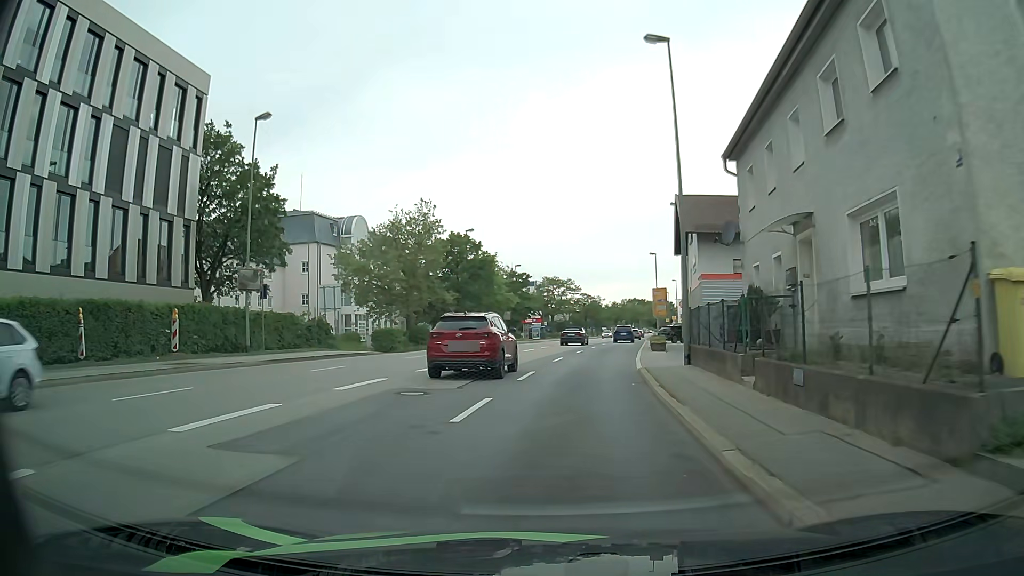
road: primary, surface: asphalt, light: Day
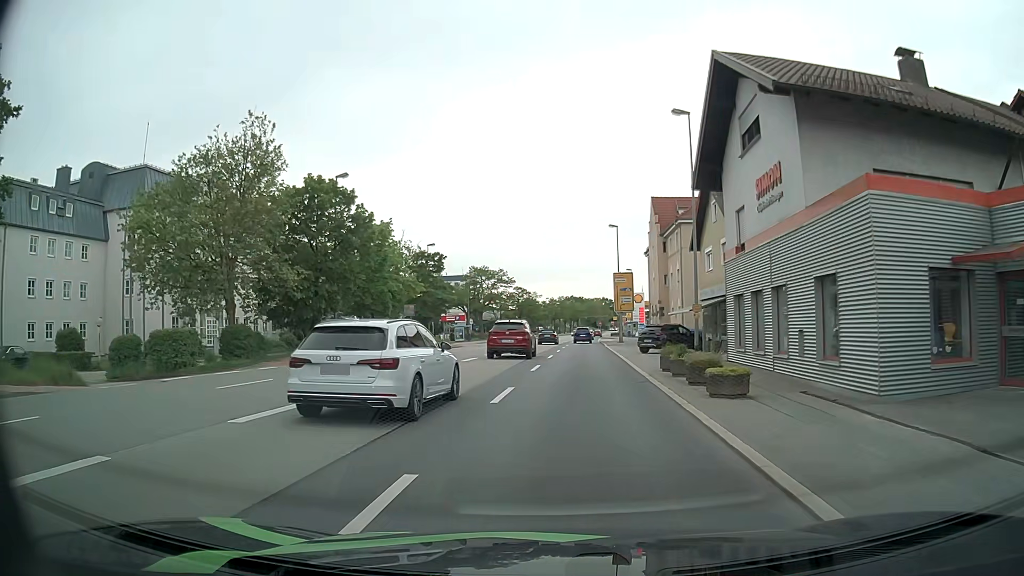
(+0.9, +22.5) m; +5°
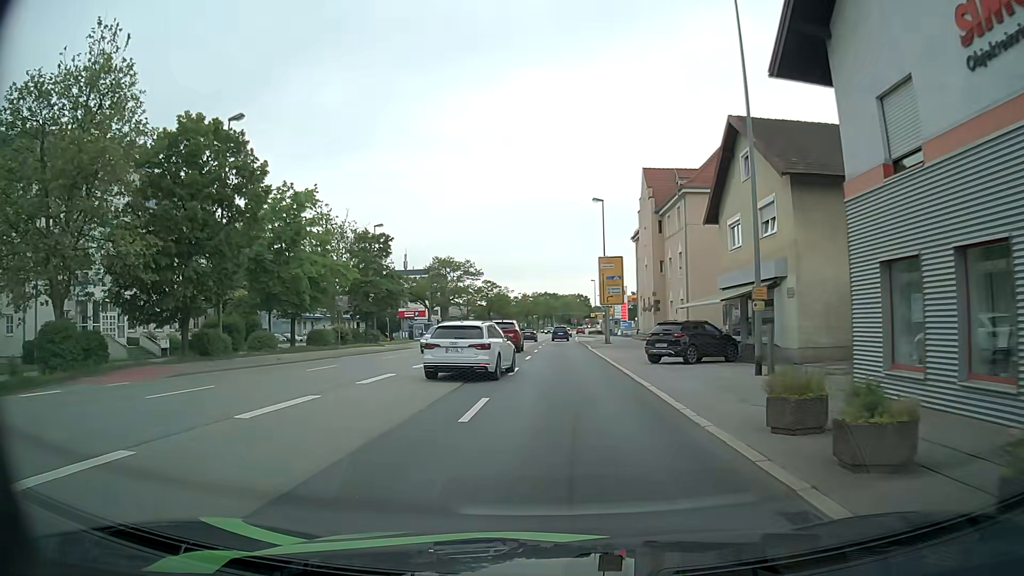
(+0.3, +11.5) m; +3°
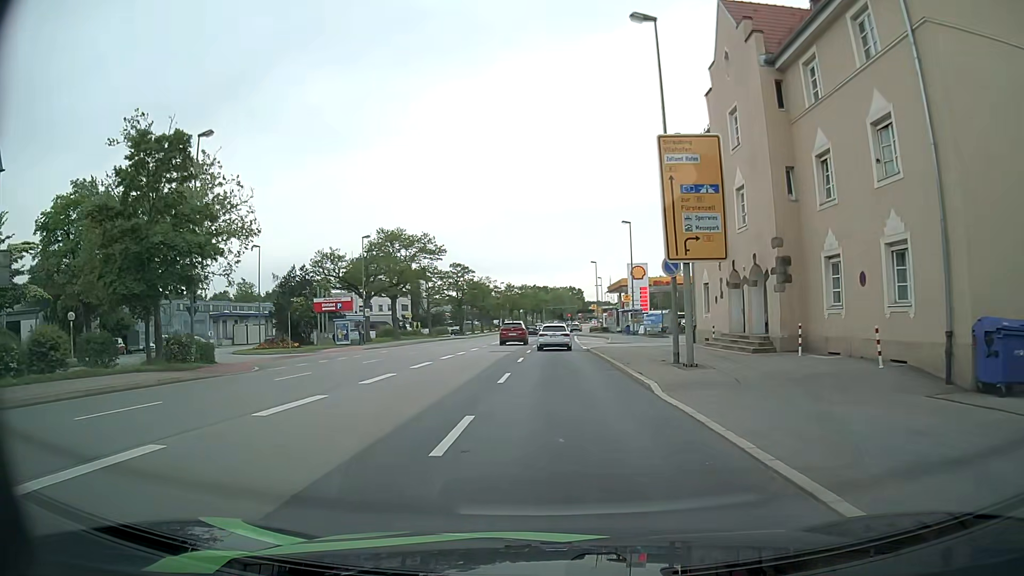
(+0.1, +29.4) m; 0°
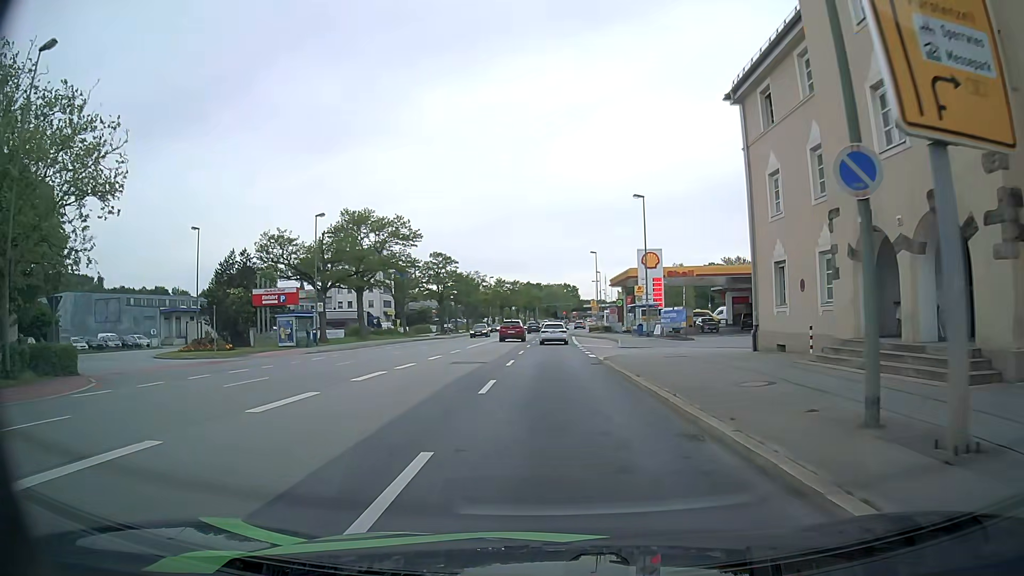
(+0.1, +11.9) m; +1°
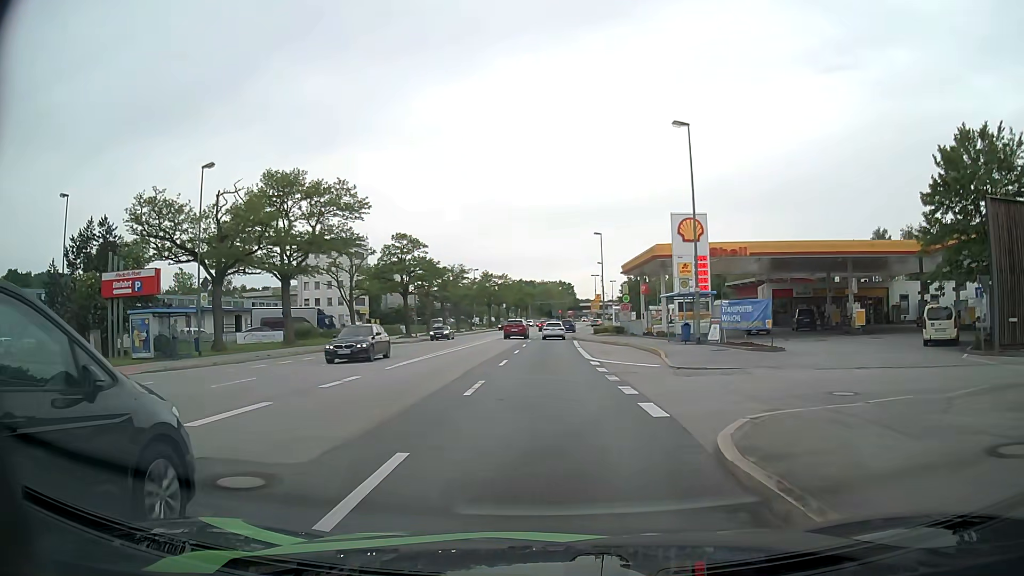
(+0.1, +18.0) m; +1°
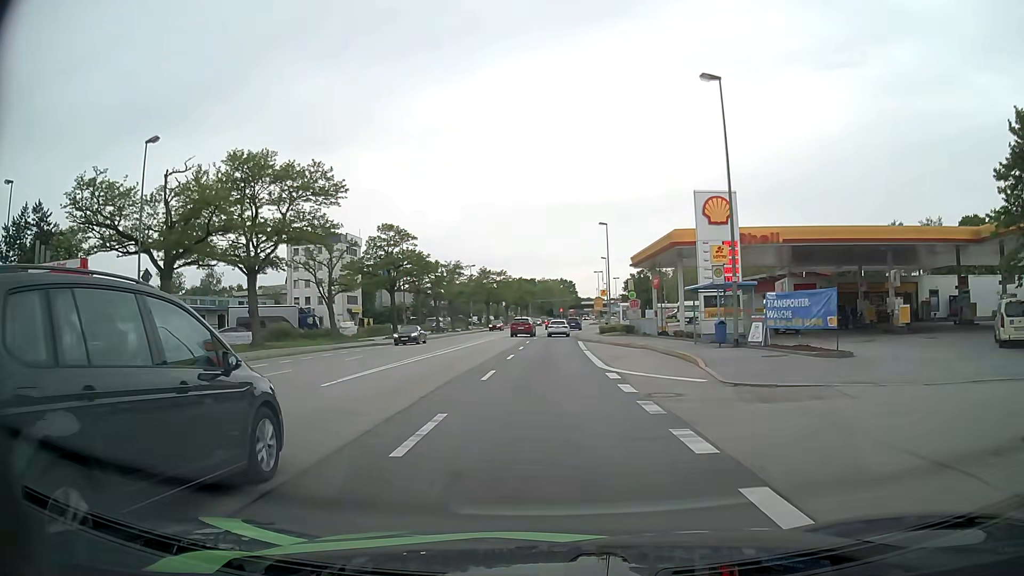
(0.0, +6.1) m; 0°
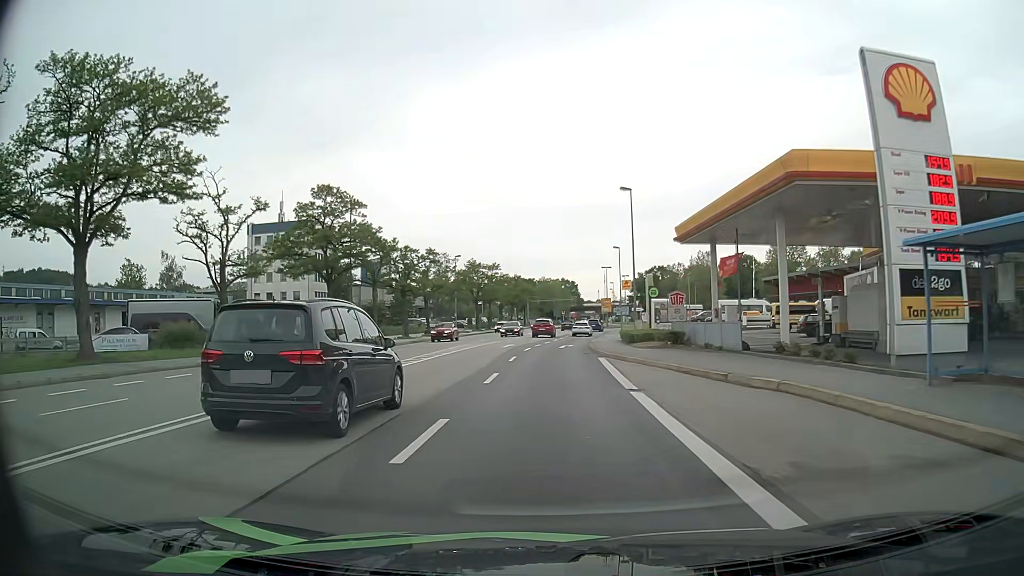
(-0.1, +18.2) m; 0°
(0, +10) (0, +20) (0, +30) (+1, +40) (+1, +50) (+2, +60) (+3, +70) (+4, +80) (+6, +90) (+8, +99) m
